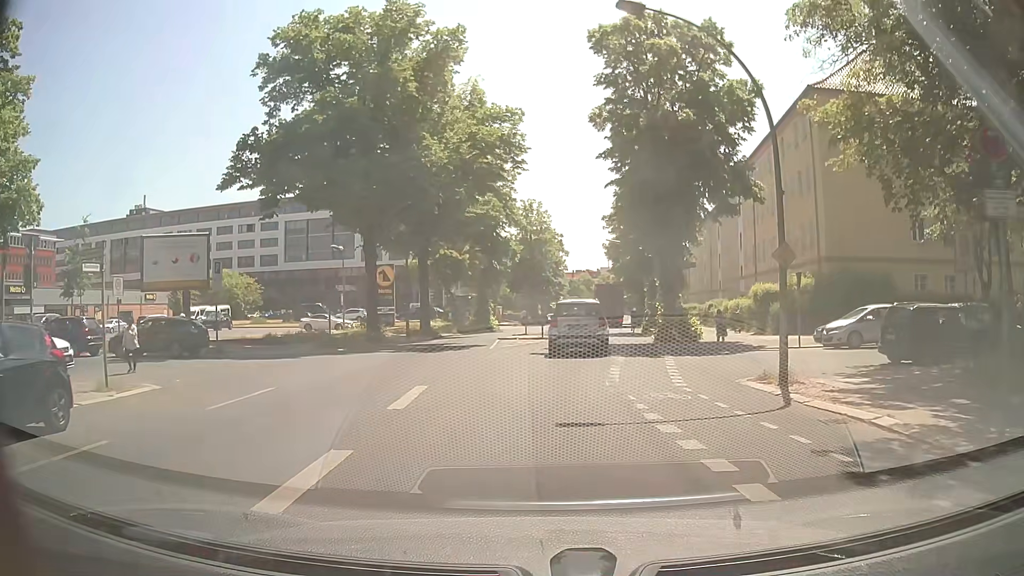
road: secondary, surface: asphalt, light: Day
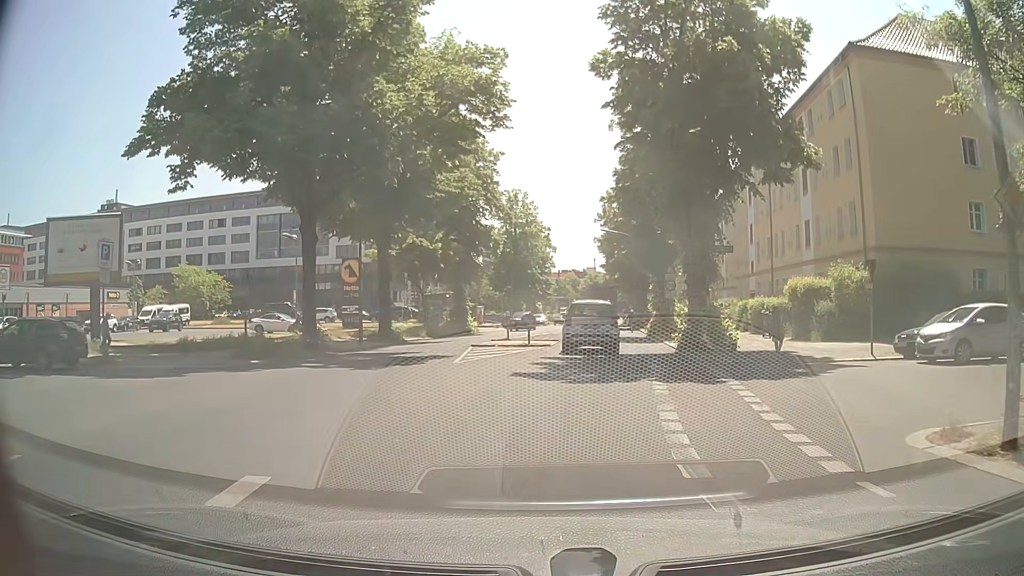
(+0.1, +7.4) m; +2°
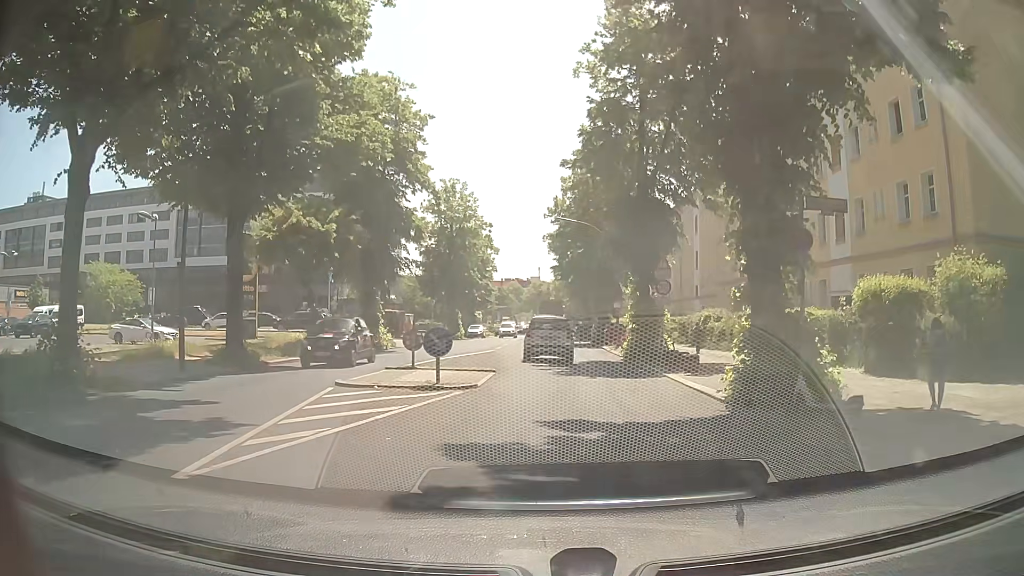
(+0.5, +11.8) m; +5°
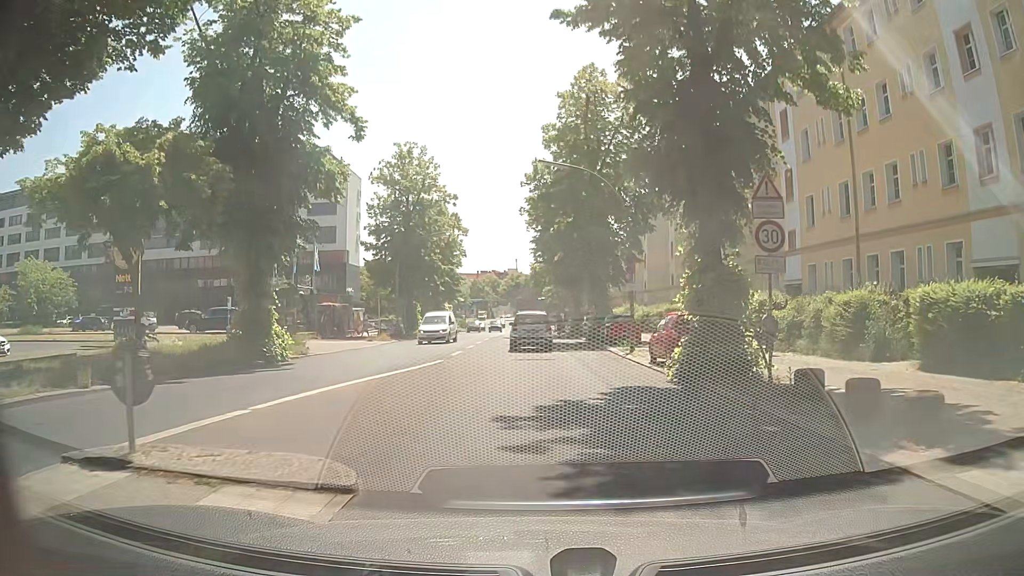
(+0.2, +13.2) m; +3°
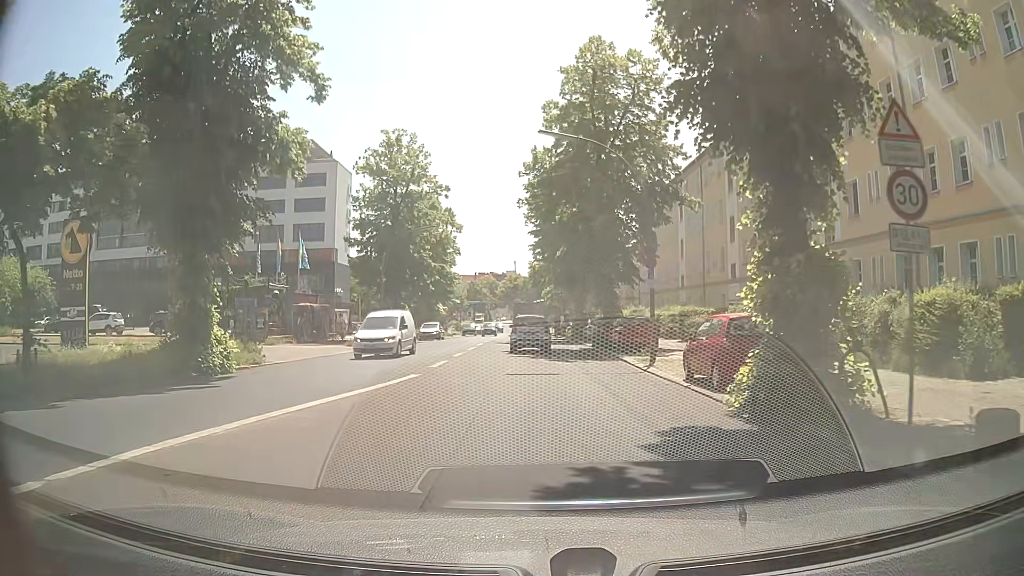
(-0.1, +4.9) m; -2°
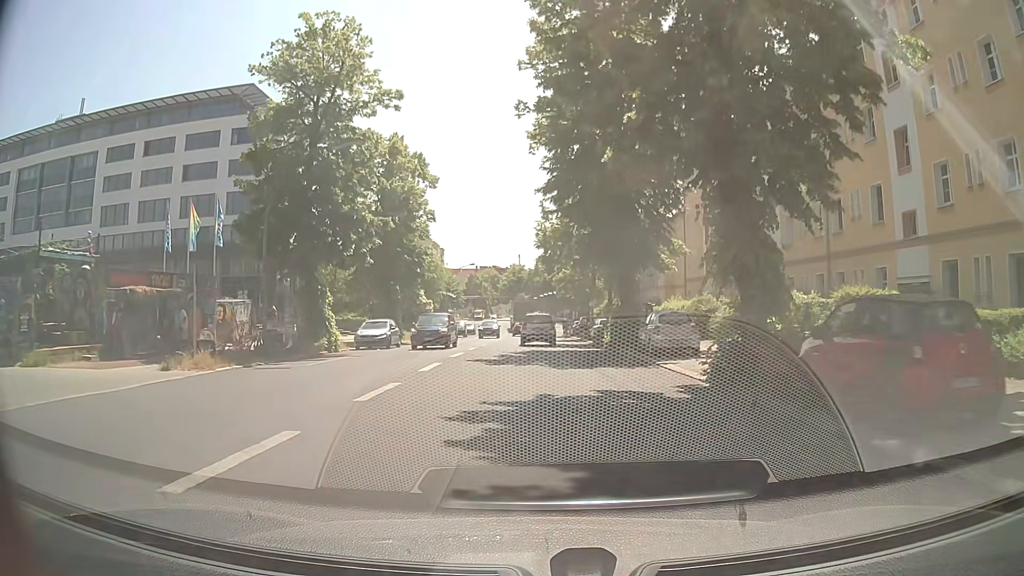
(0.0, +21.7) m; 0°
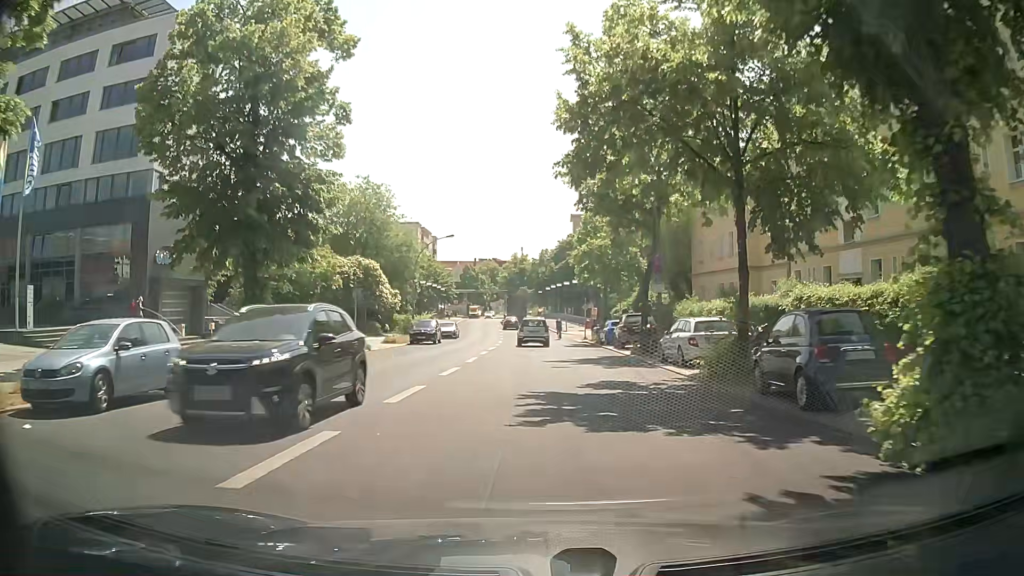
(-0.1, +23.8) m; -1°
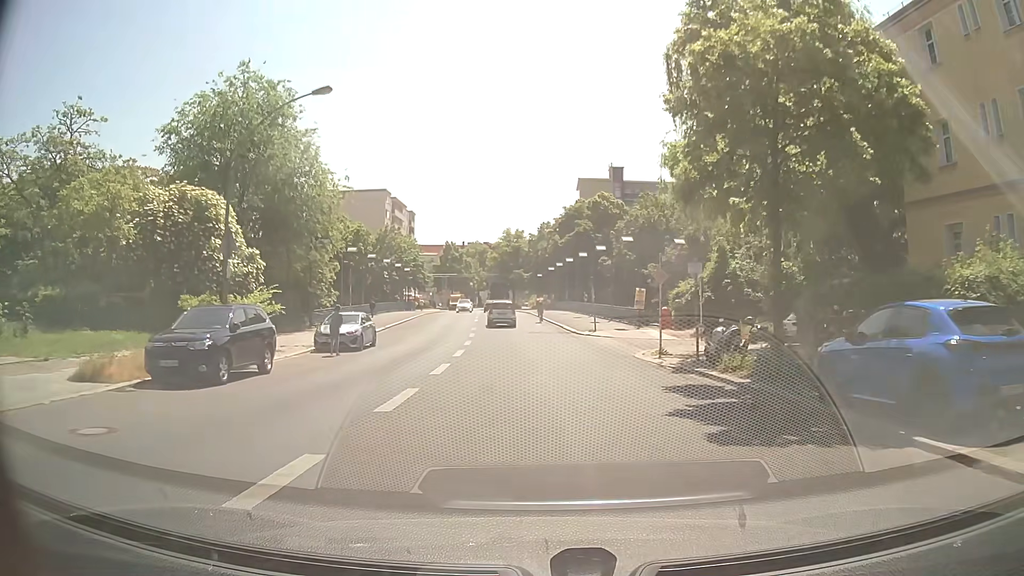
(+0.3, +32.0) m; 0°
(0, +10) (0, +20) (0, +30) (0, +40) (-1, +50) (-2, +60) (-2, +70) (-3, +80) (-4, +90) (-5, +100) m
